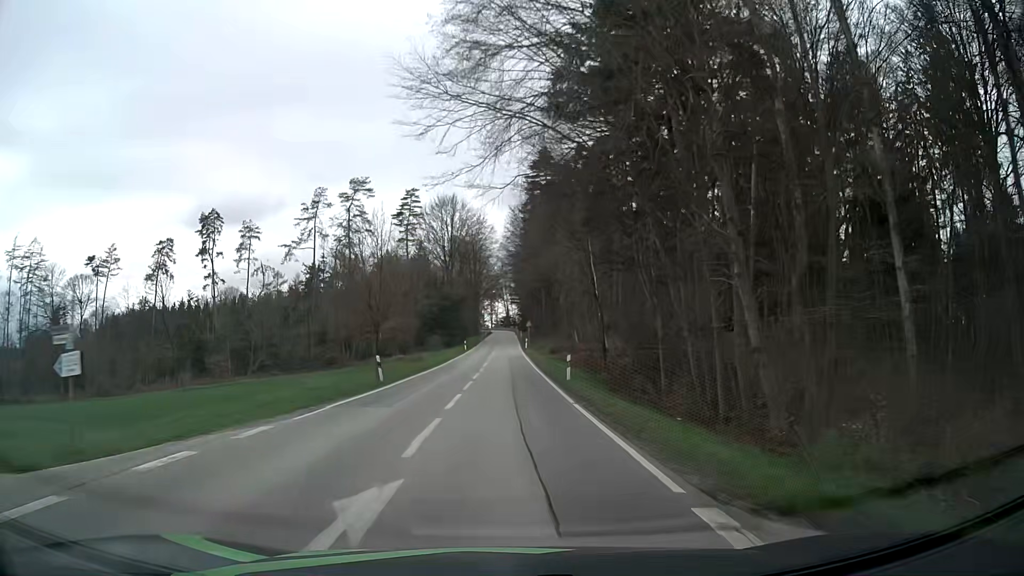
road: secondary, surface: asphalt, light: Day
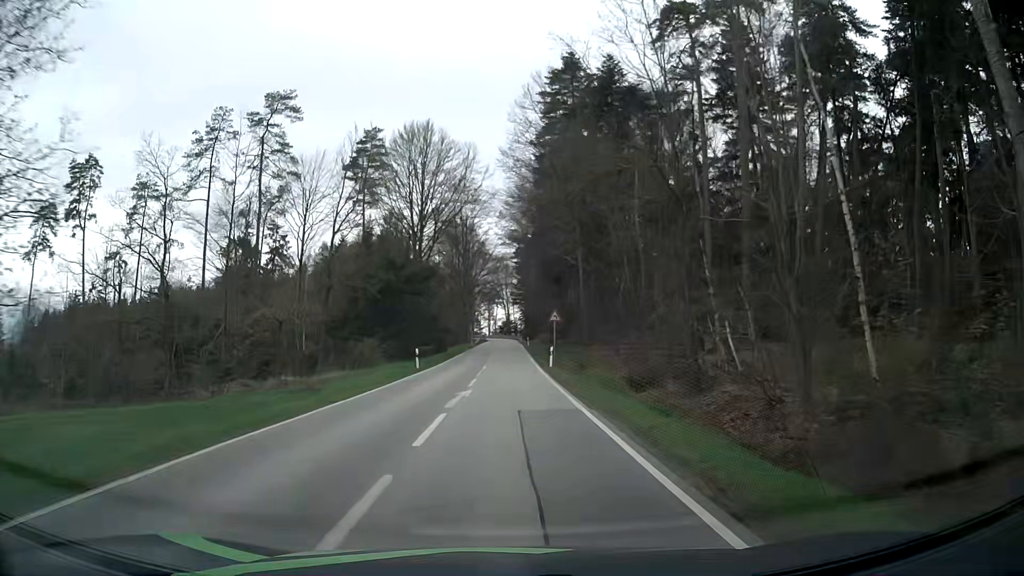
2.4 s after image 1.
(-0.4, +41.2) m; -1°
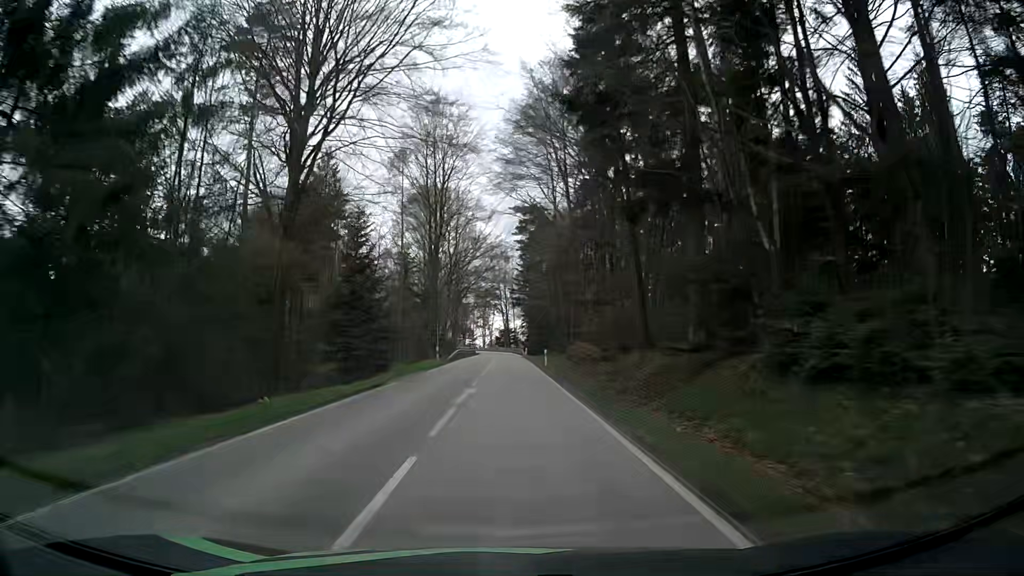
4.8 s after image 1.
(+0.2, +40.8) m; 0°
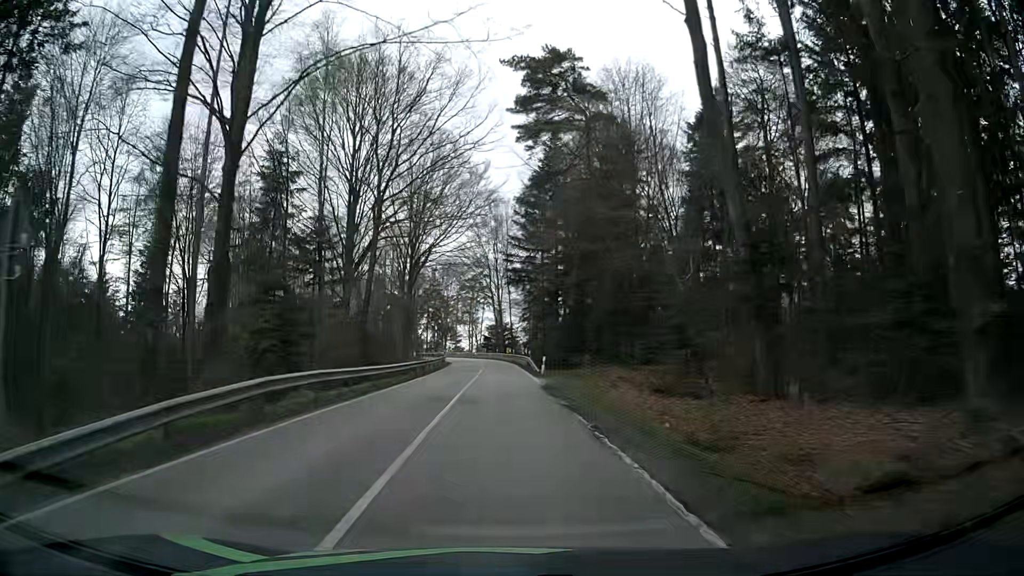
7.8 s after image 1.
(+0.4, +48.8) m; 0°
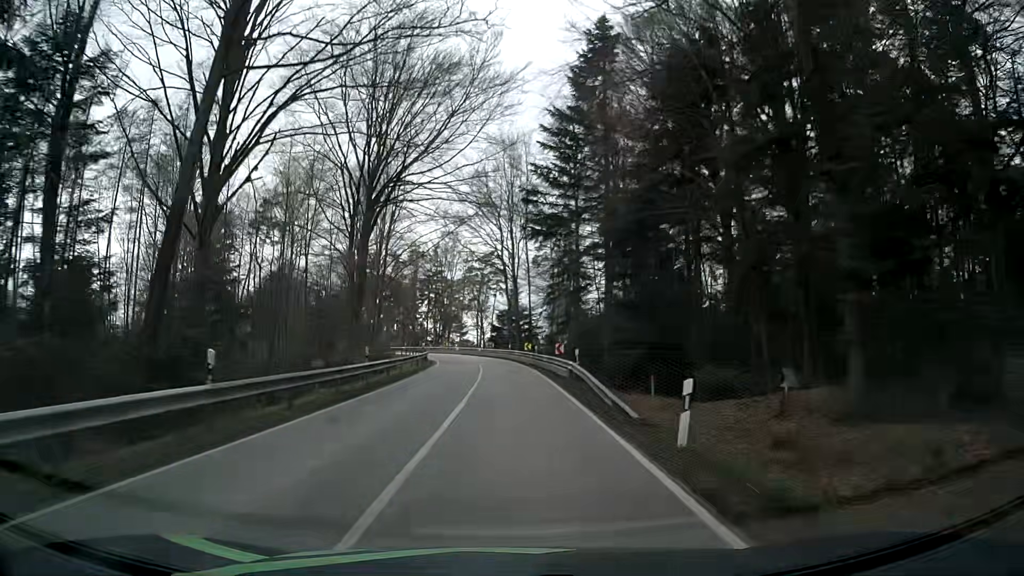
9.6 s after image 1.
(-0.1, +27.0) m; -2°
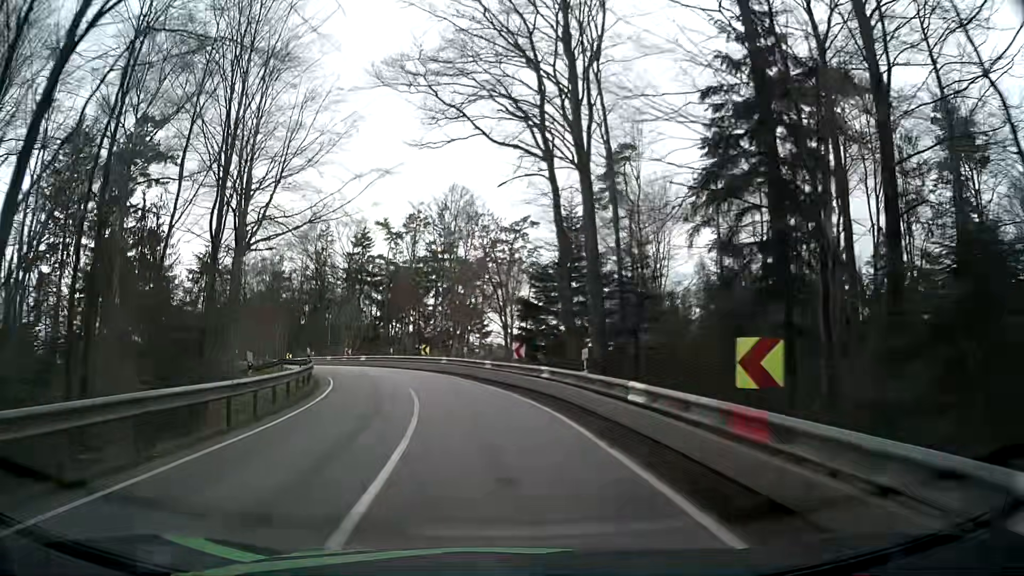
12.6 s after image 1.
(+0.2, +42.1) m; -2°
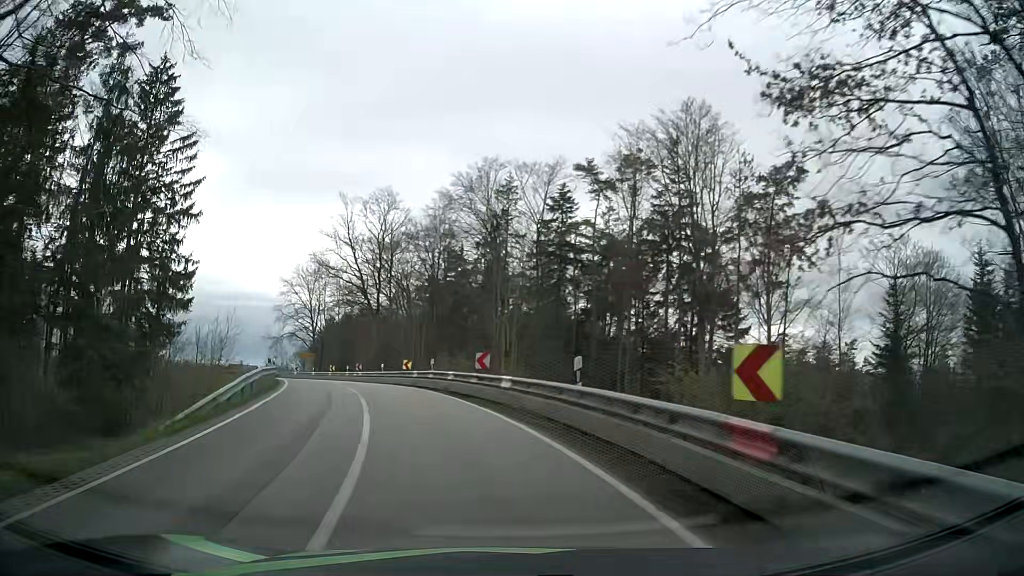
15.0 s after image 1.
(-3.8, +31.7) m; -18°
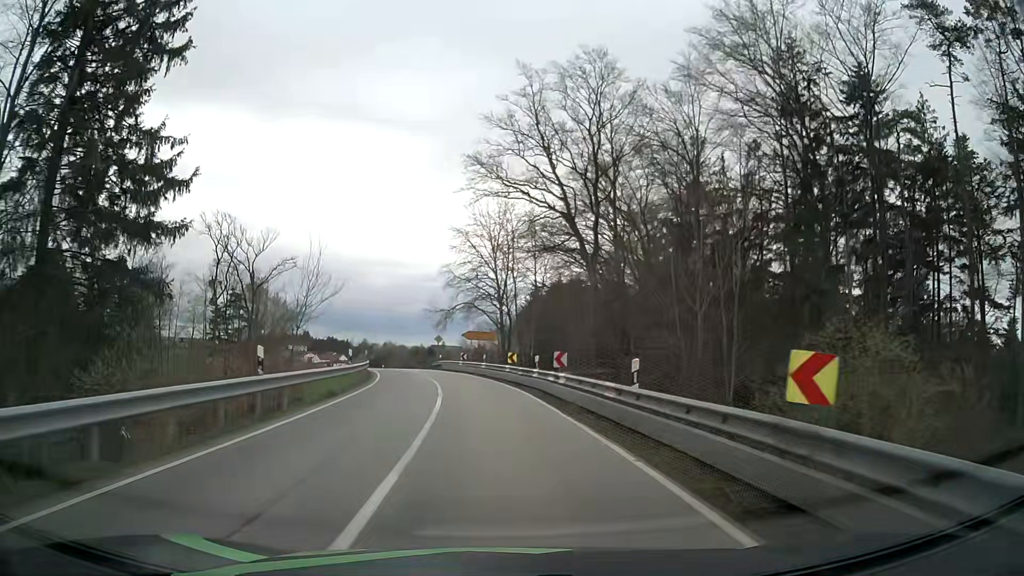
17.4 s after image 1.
(-5.6, +30.7) m; -17°
(0, +10) (-1, +20) (-2, +30) (-3, +40) (-6, +50) (-8, +59) (-11, +69) (-14, +78) (-18, +88) (-21, +97) m
